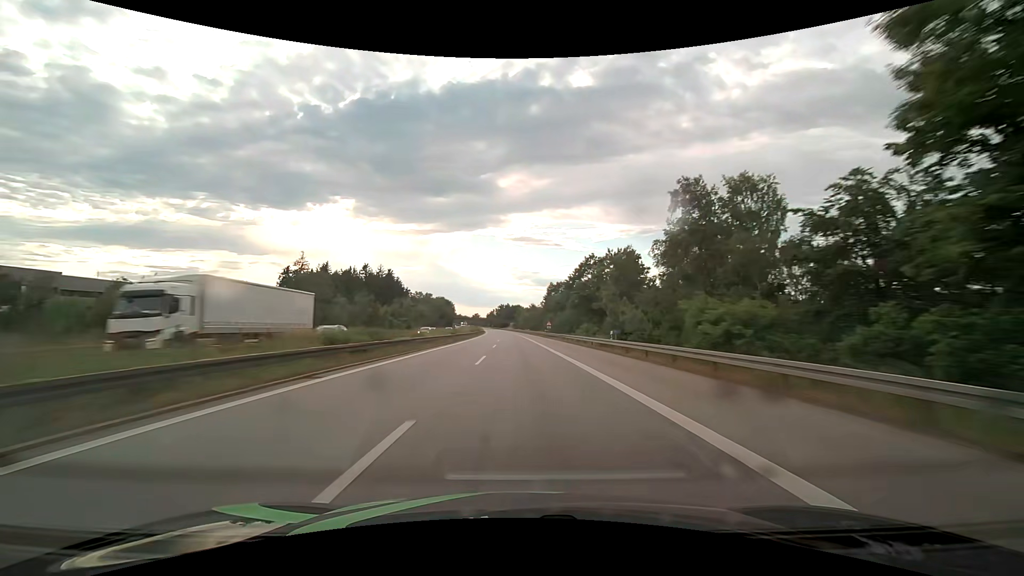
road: motorway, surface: asphalt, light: Day
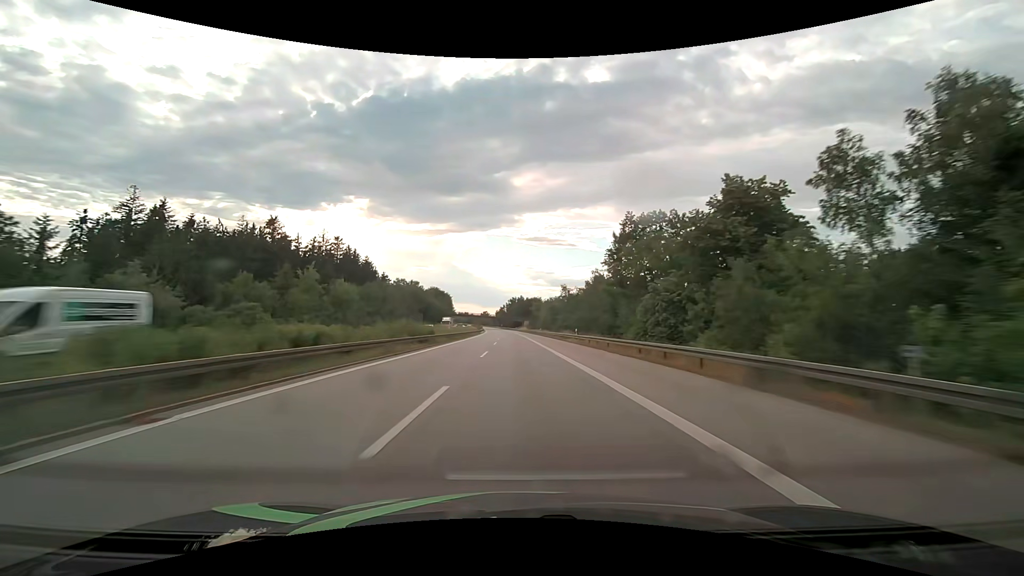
(-1.6, +86.9) m; -2°
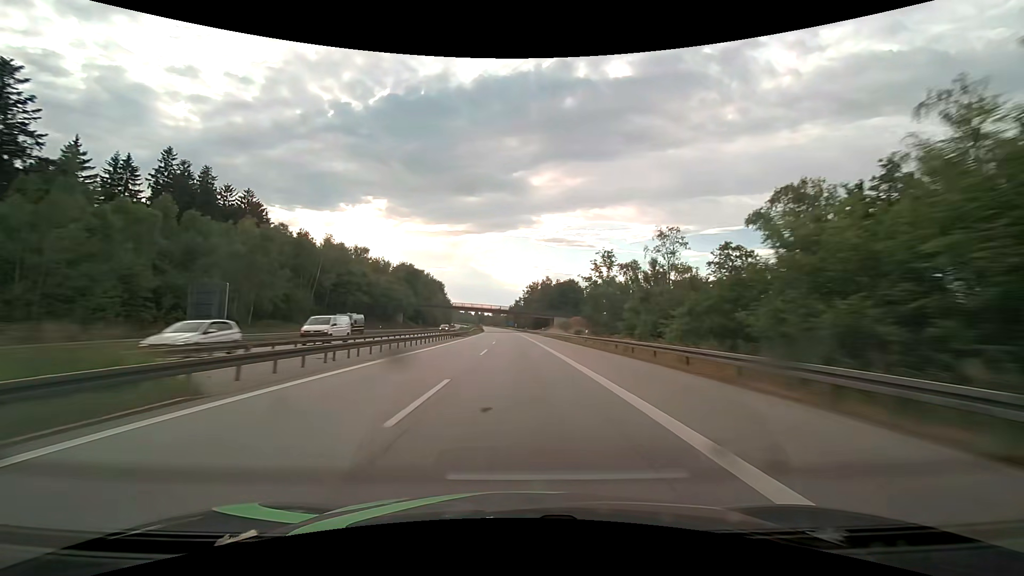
(-2.0, +107.4) m; -2°
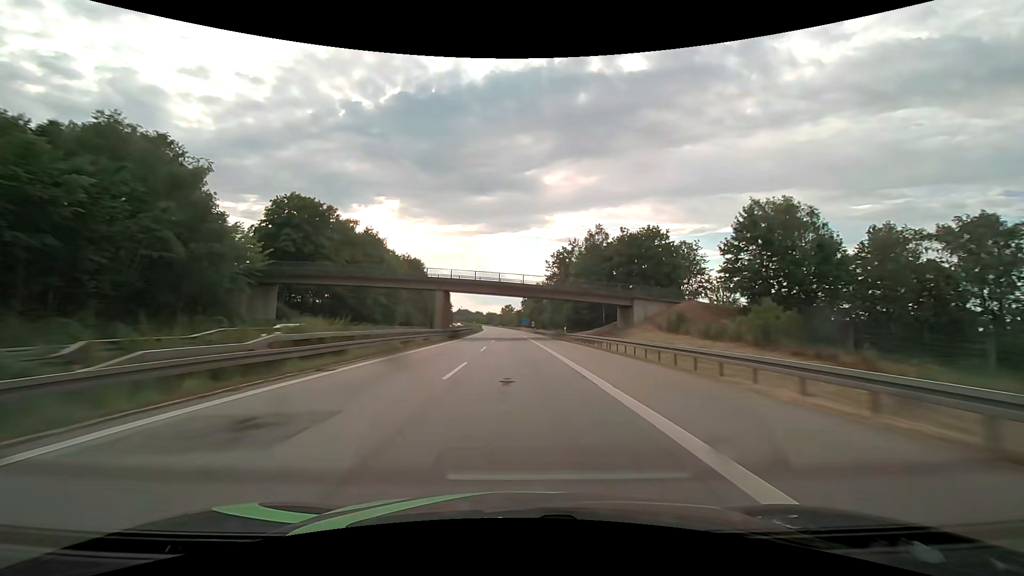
(-1.2, +85.1) m; -2°
(0, +10) (0, +20) (0, +30) (0, +40) (0, +50) (-1, +60) (-1, +70) (-1, +80) (-1, +90) (-1, +100) m
